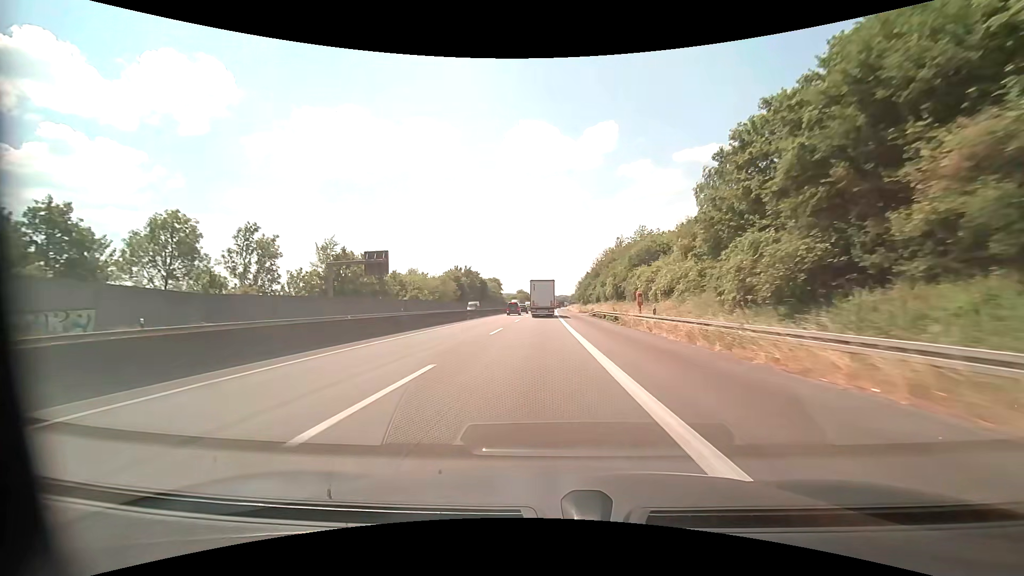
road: motorway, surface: asphalt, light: Day
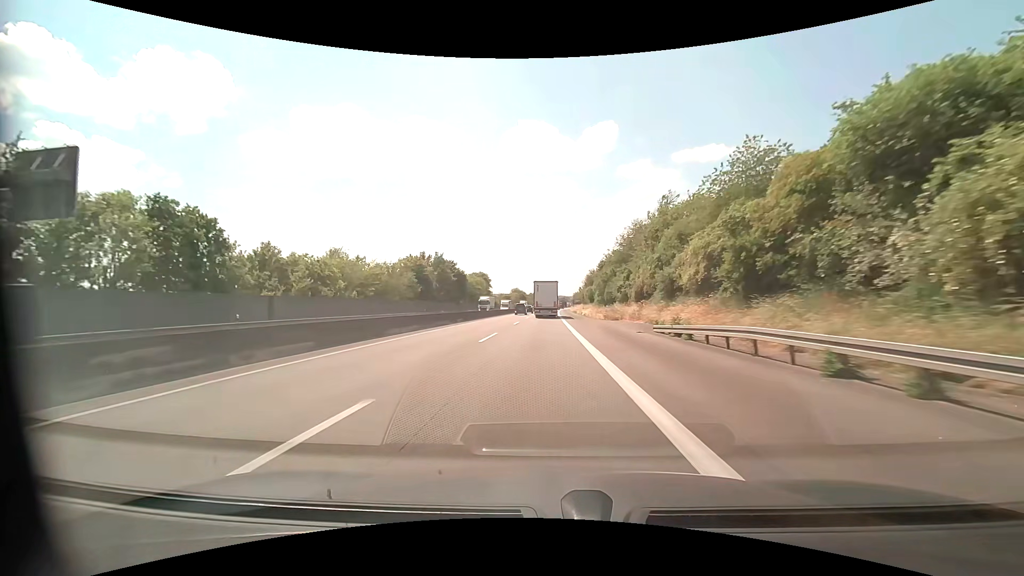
(0.0, +40.0) m; 0°
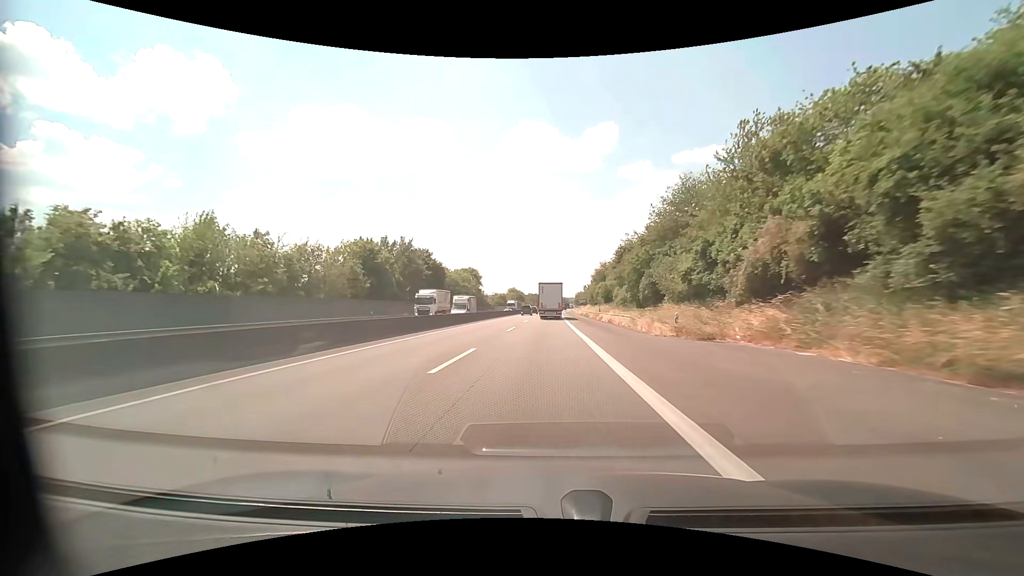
(0.0, +26.7) m; 0°
(0, +10) (0, +20) (0, +30) (0, +40) (0, +50) (0, +60) (0, +70) (0, +80) (+1, +90) (+1, +100) m
